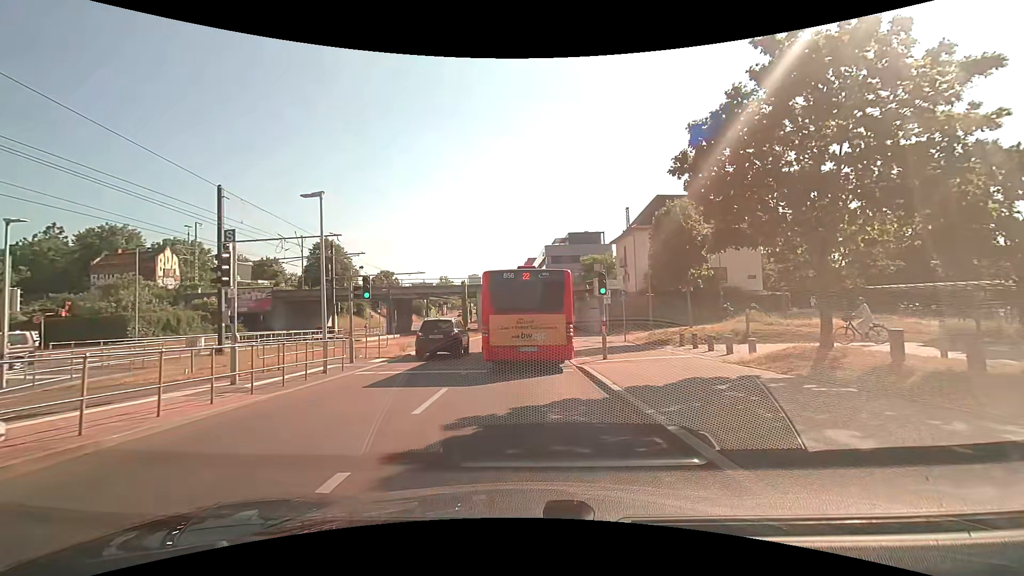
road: secondary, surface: asphalt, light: Day
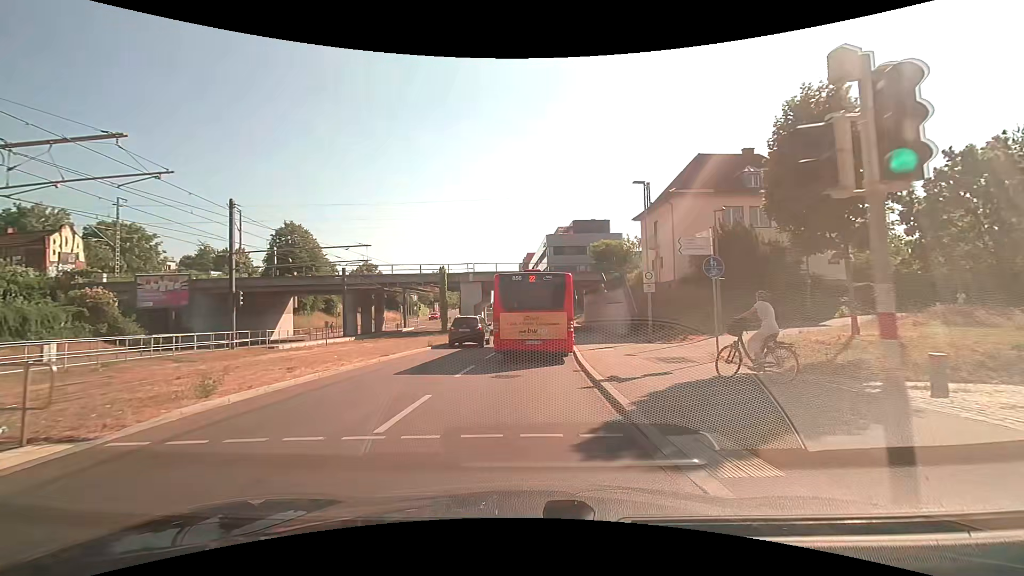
(-0.1, +14.2) m; -1°
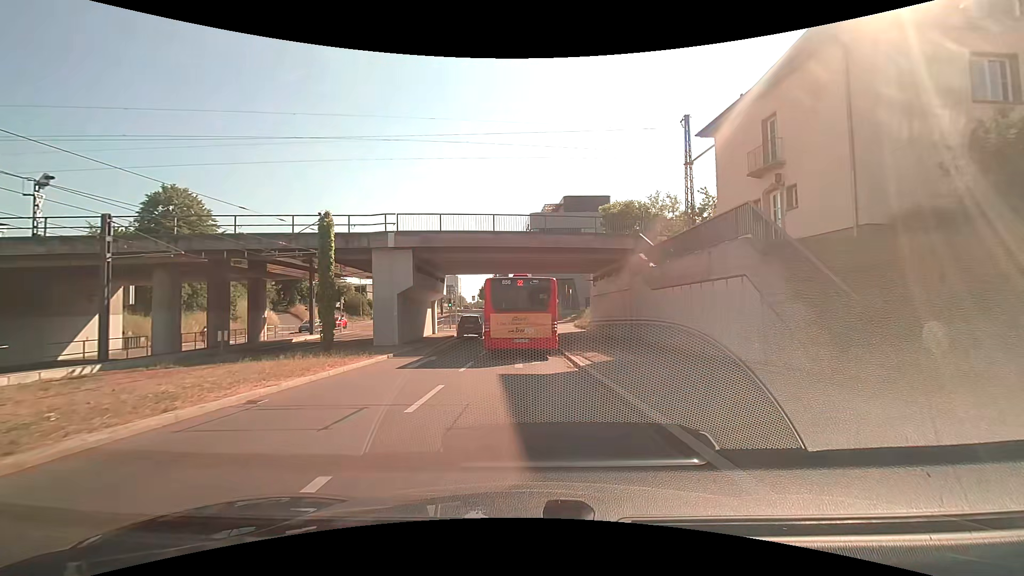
(+0.5, +23.0) m; +3°
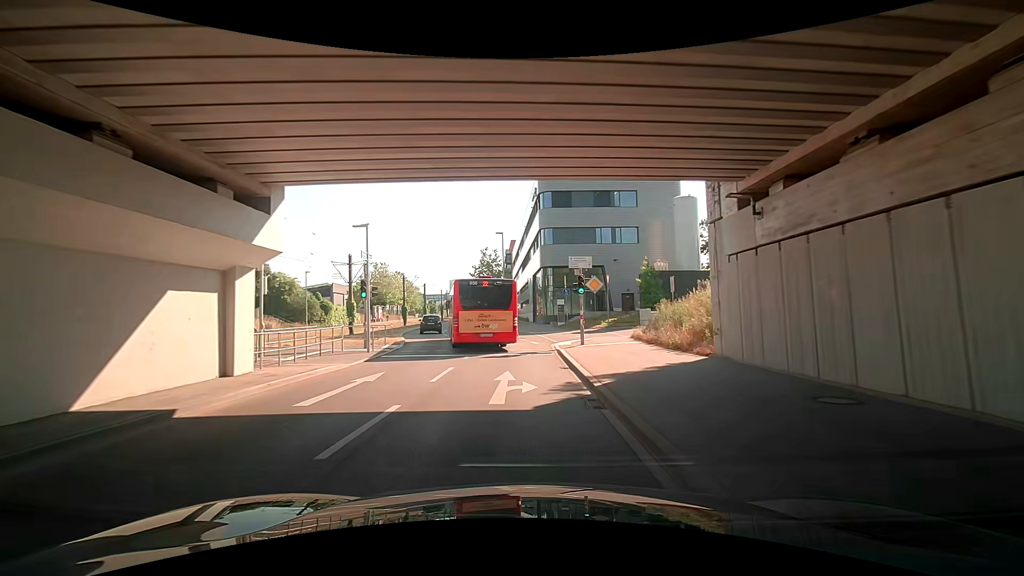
(-0.1, +26.7) m; -2°
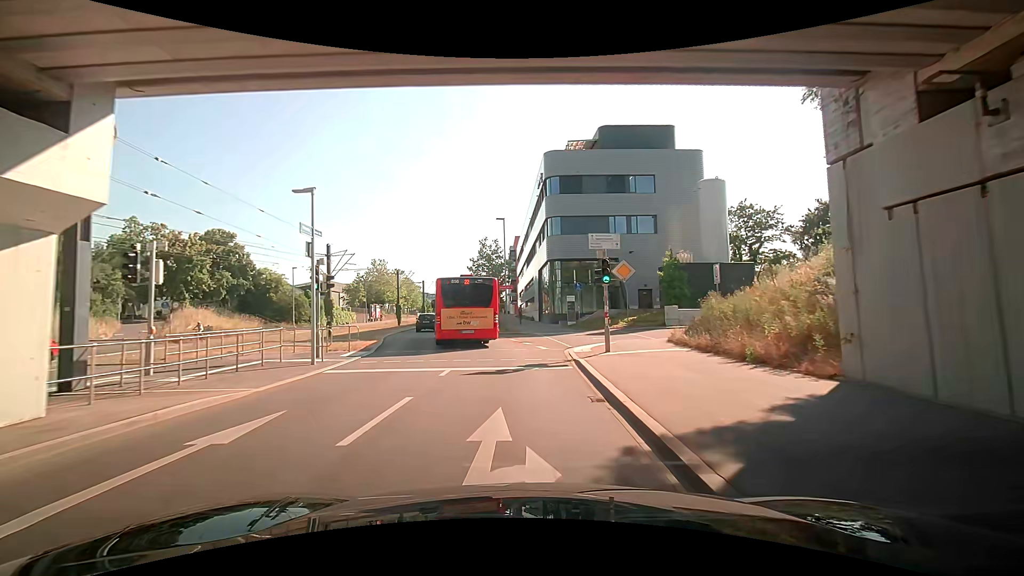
(0.0, +5.6) m; -1°
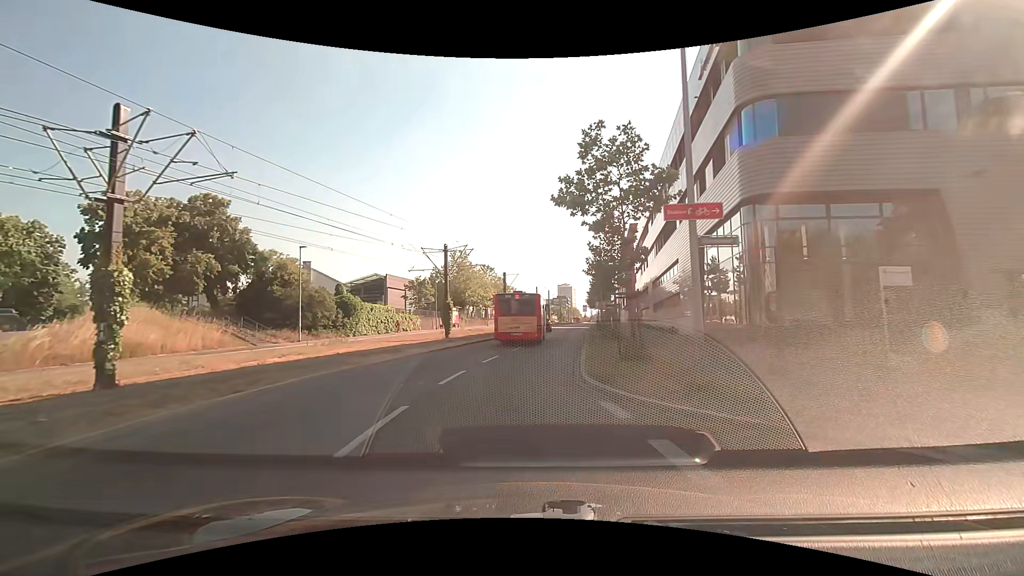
(-1.7, +26.4) m; -11°
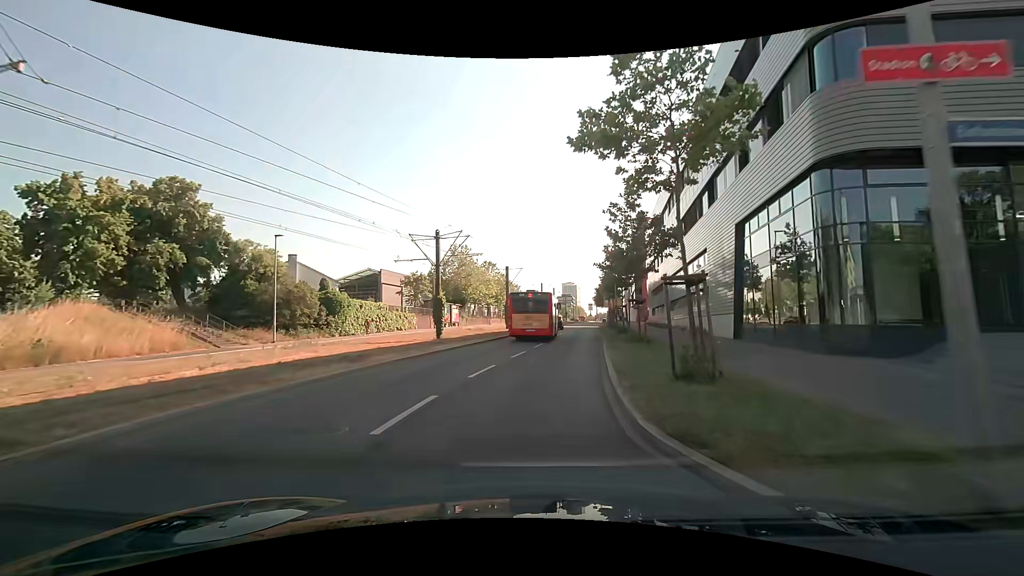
(0.0, +5.1) m; 0°
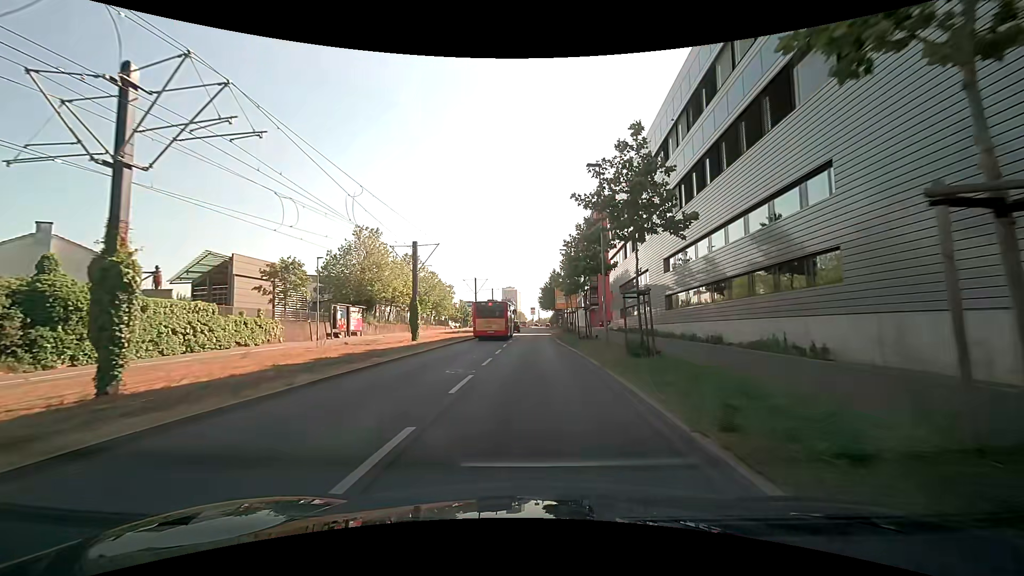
(+1.2, +20.5) m; +7°
